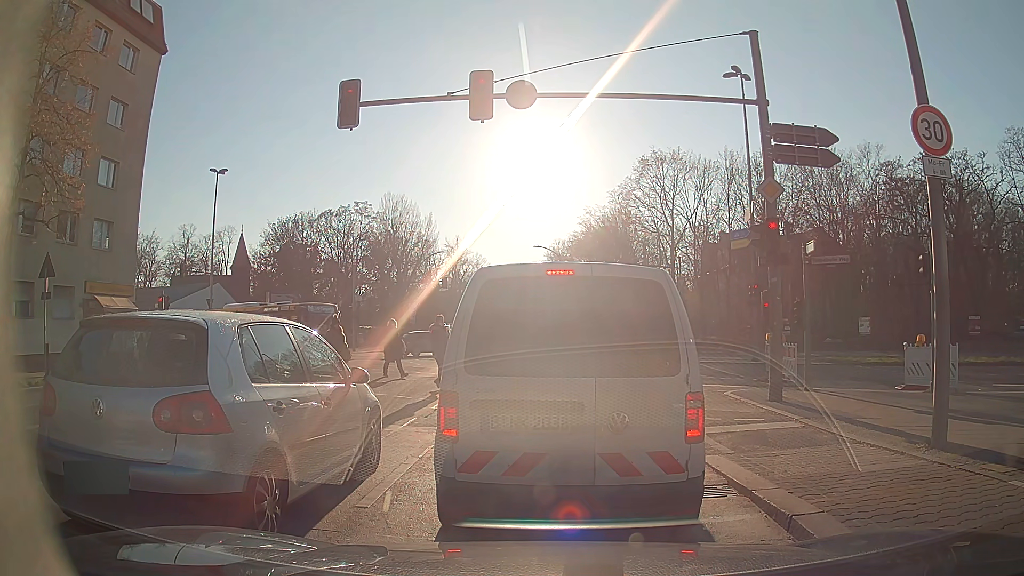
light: Day
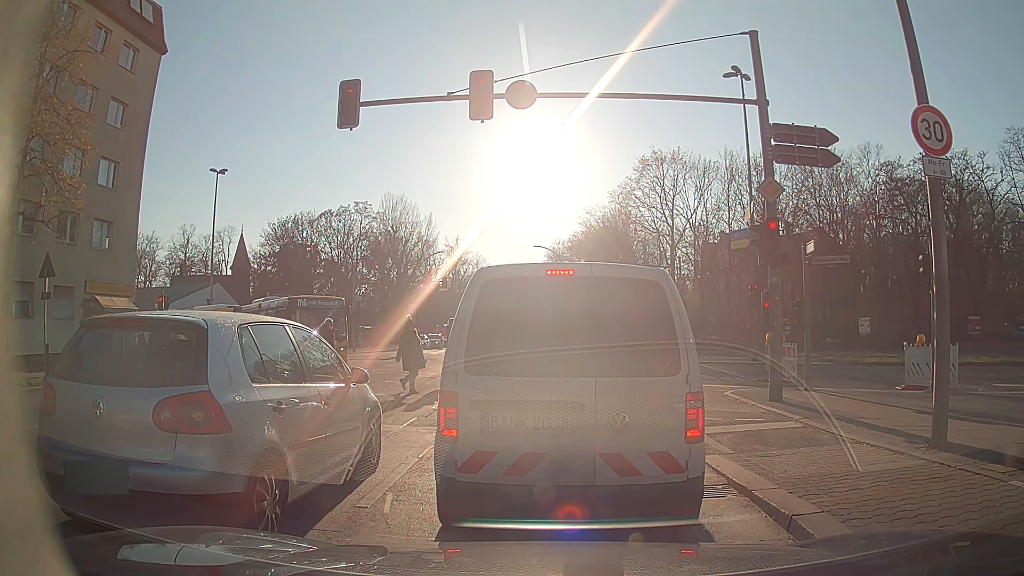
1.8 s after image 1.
(0.0, 0.0) m; 0°
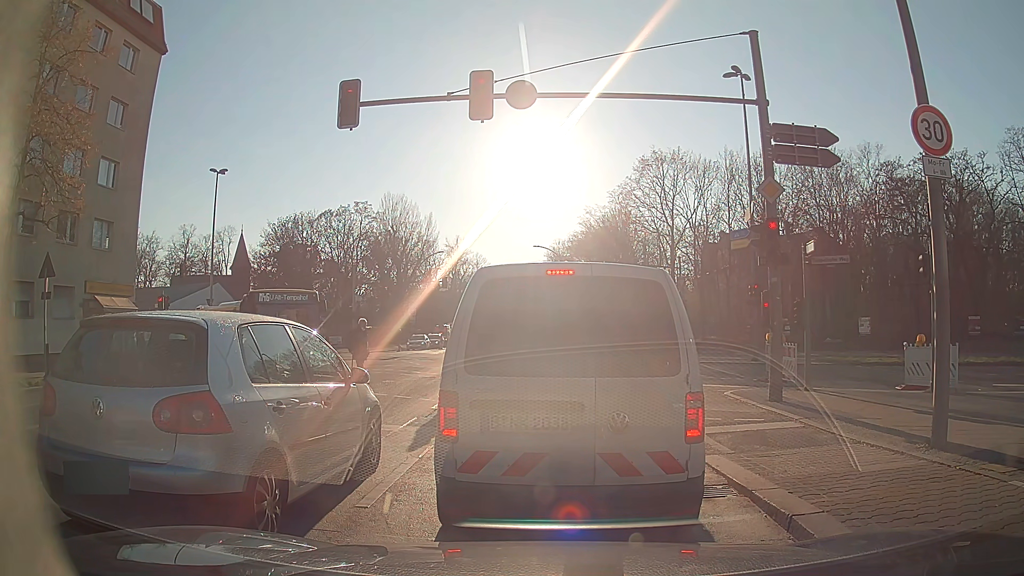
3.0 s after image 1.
(0.0, 0.0) m; 0°
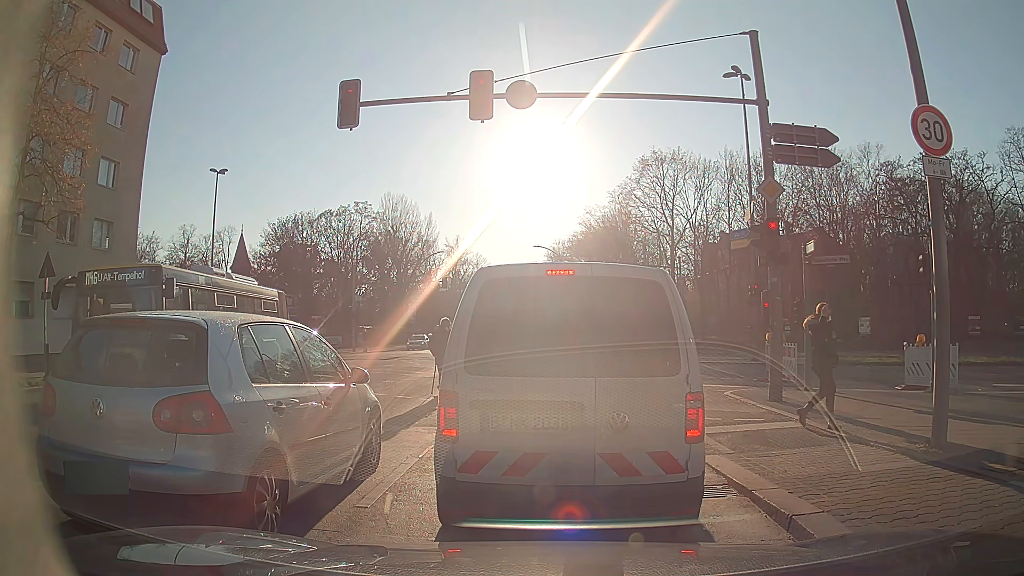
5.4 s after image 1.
(0.0, 0.0) m; 0°
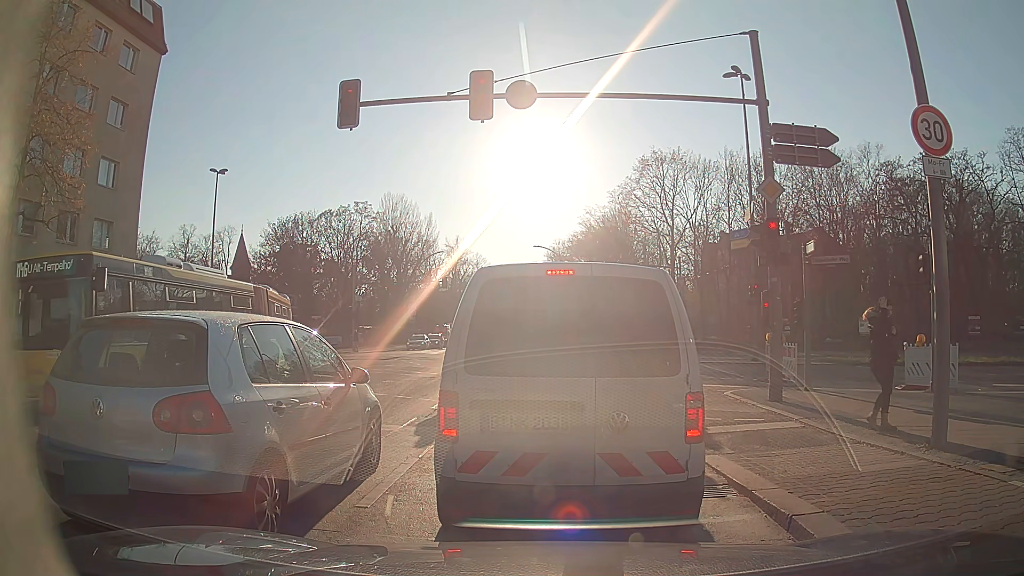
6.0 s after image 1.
(0.0, 0.0) m; 0°
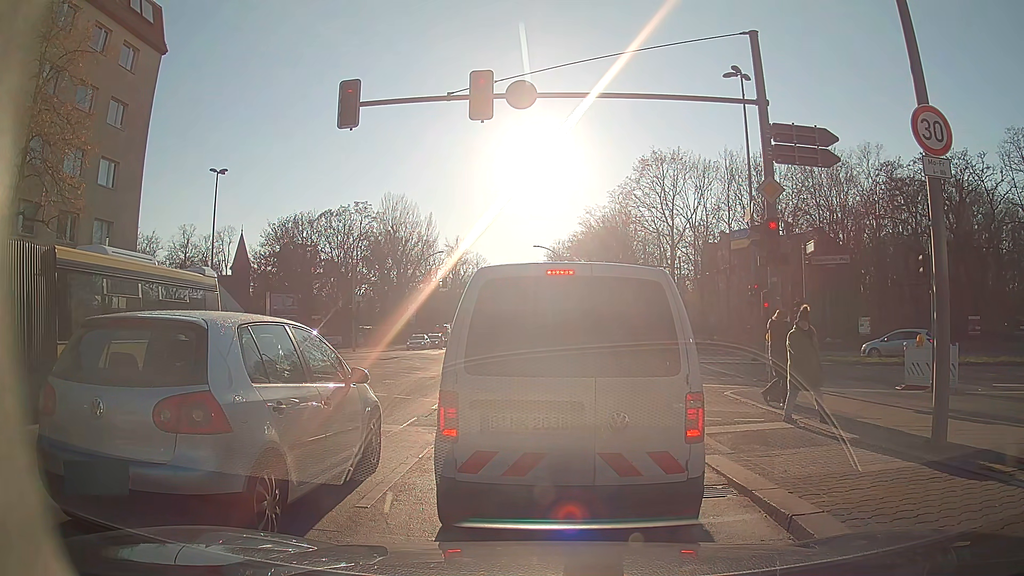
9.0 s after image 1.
(0.0, 0.0) m; 0°
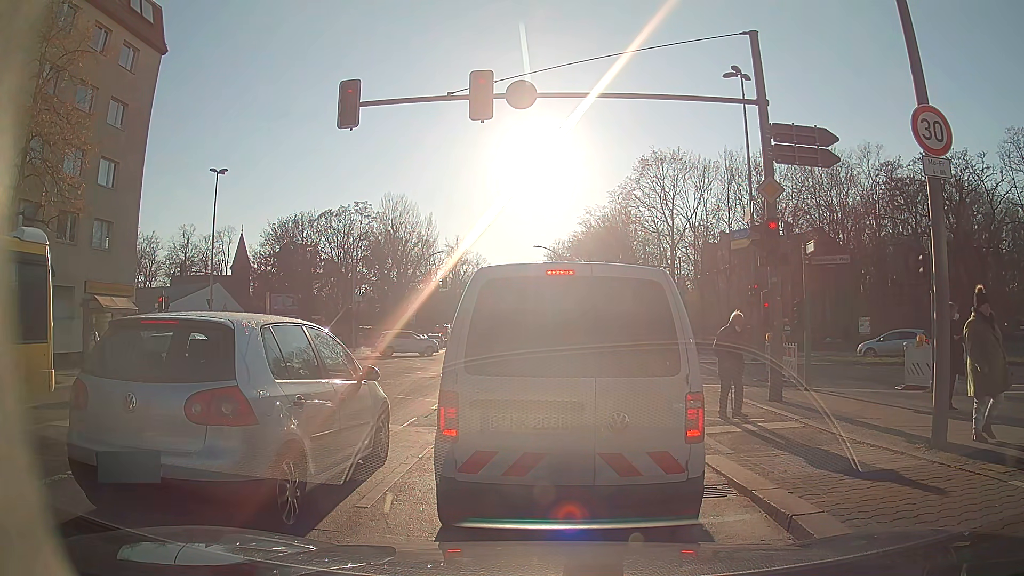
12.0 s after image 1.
(0.0, 0.0) m; 0°
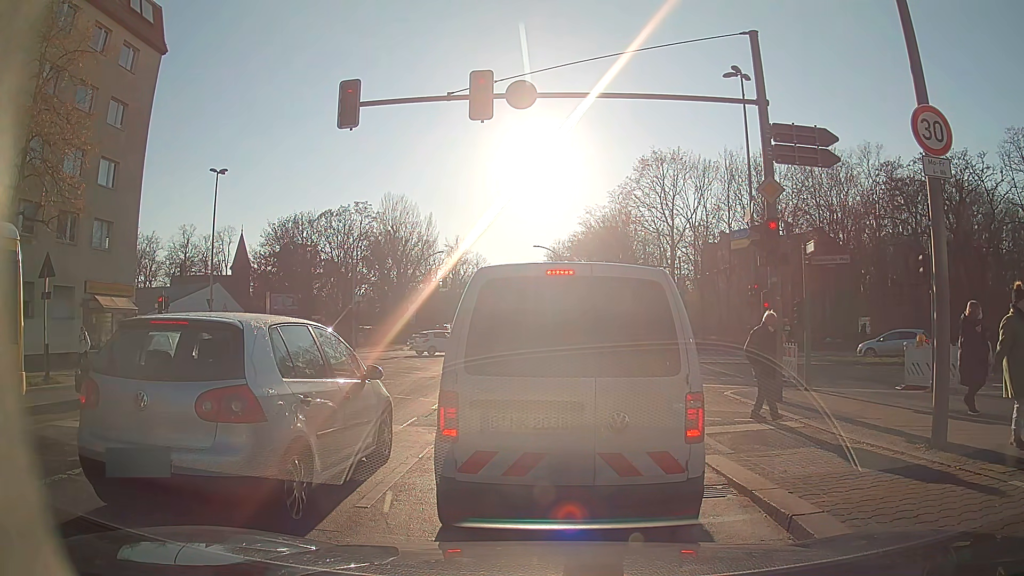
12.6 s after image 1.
(0.0, 0.0) m; 0°
(0, +10) (0, +20) (0, +30) (0, +40) (-1, +50) (-1, +60) (-1, +70) (-1, +80) (-1, +90) (-2, +100) m
